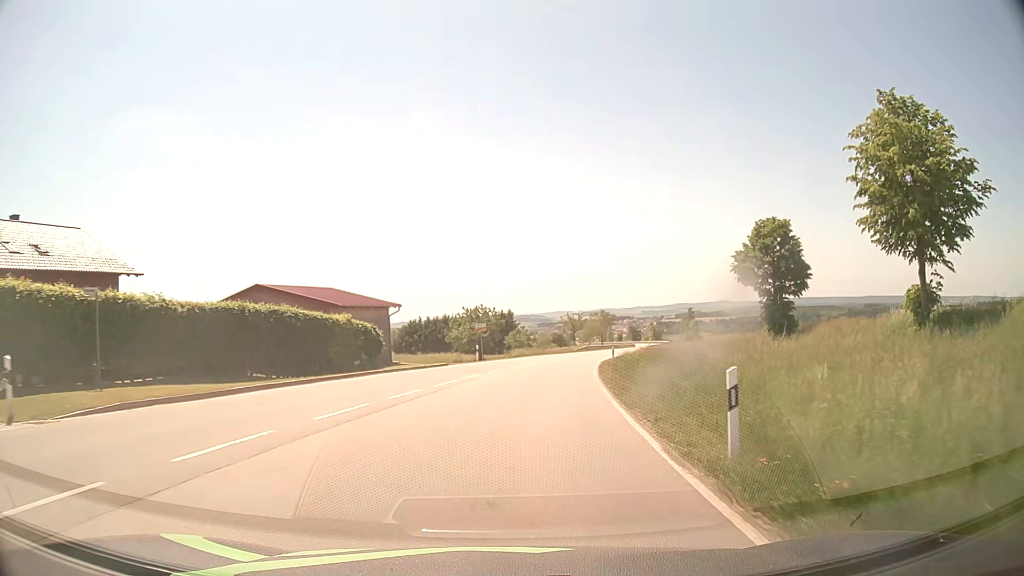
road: secondary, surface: asphalt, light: Day
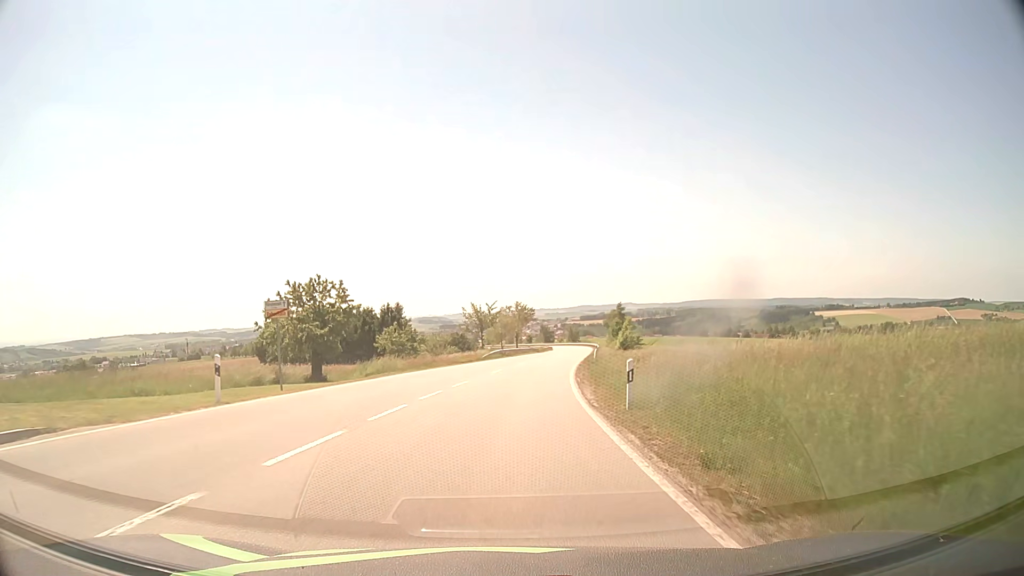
(+2.2, +30.5) m; +8°
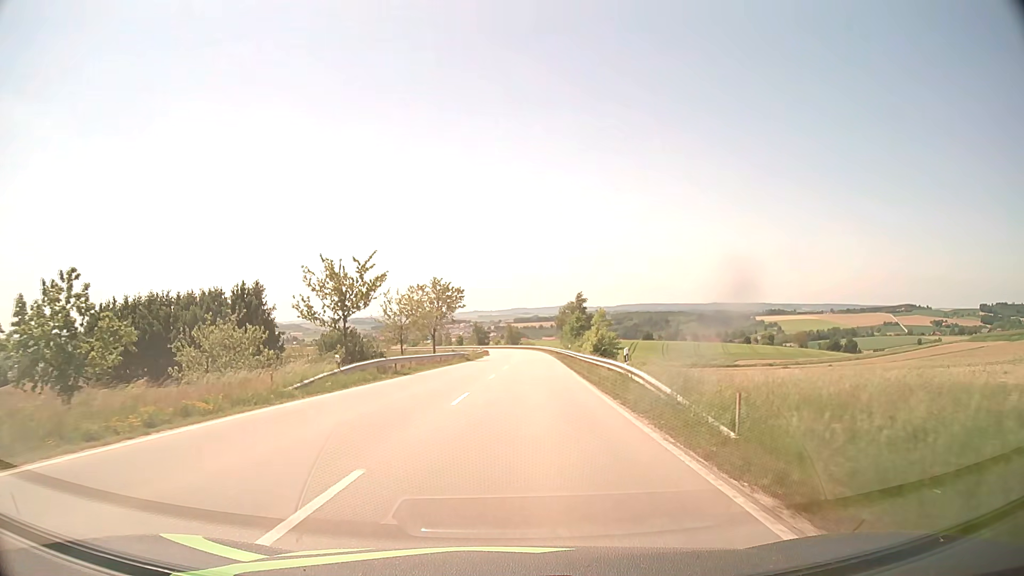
(+1.8, +38.8) m; +5°
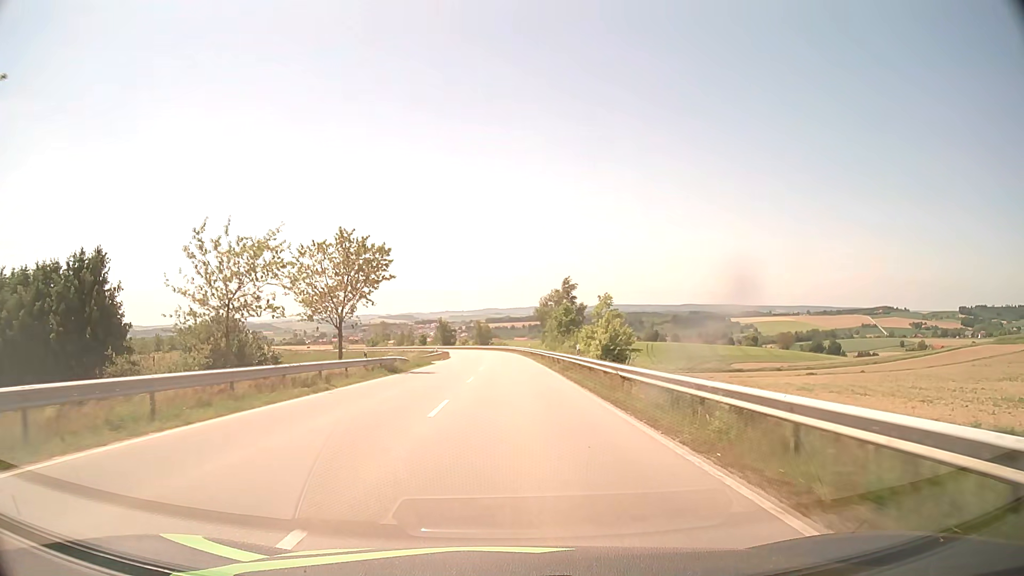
(+0.7, +26.7) m; +2°
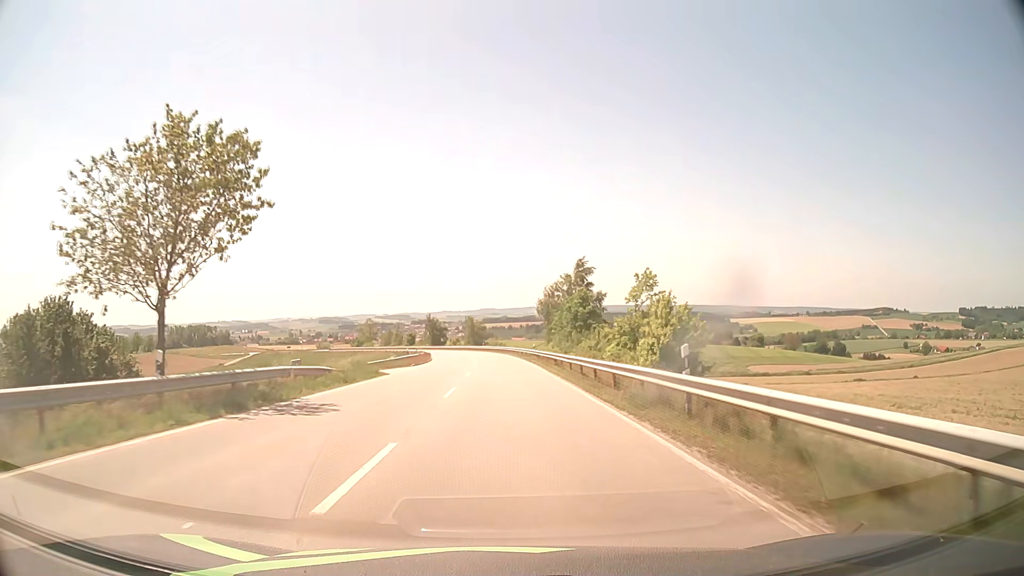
(+0.1, +19.8) m; 0°
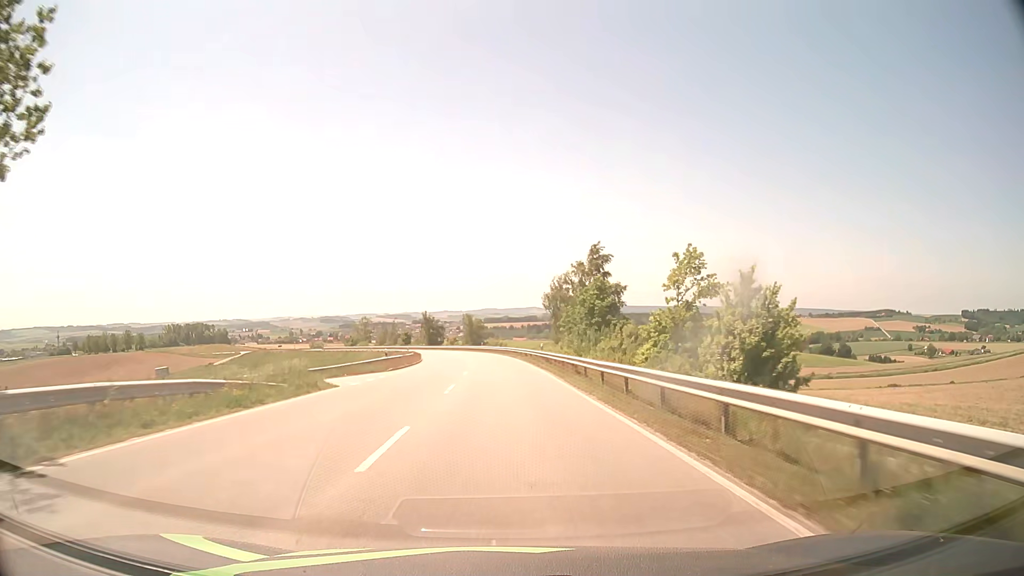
(0.0, +10.4) m; 0°
